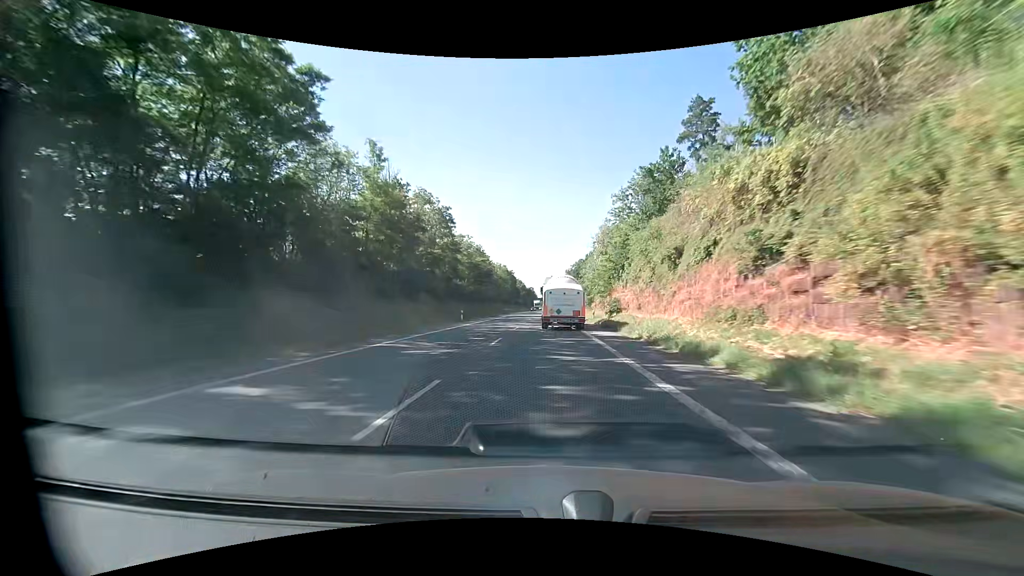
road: primary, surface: asphalt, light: Day
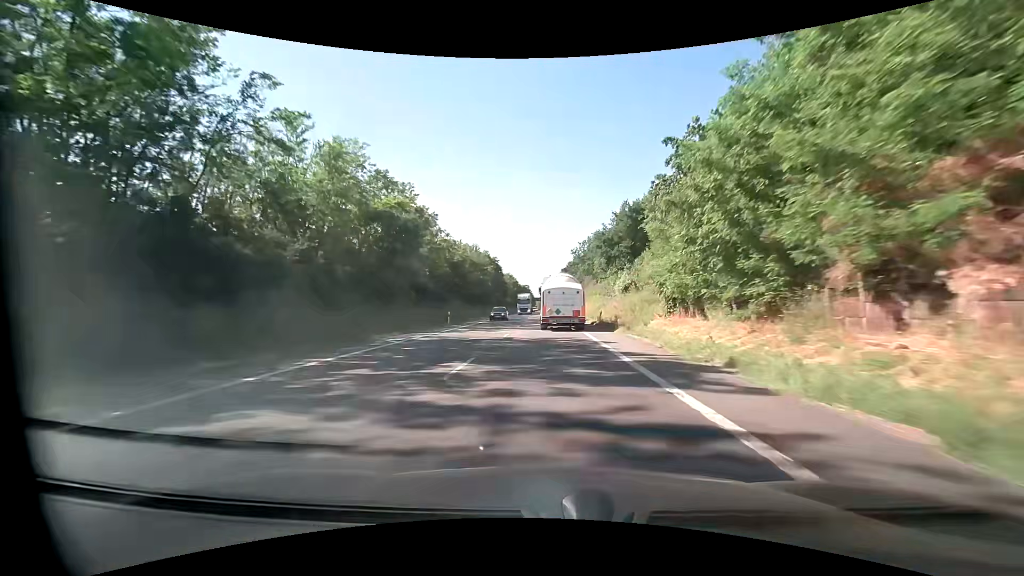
(0.0, +55.6) m; 0°
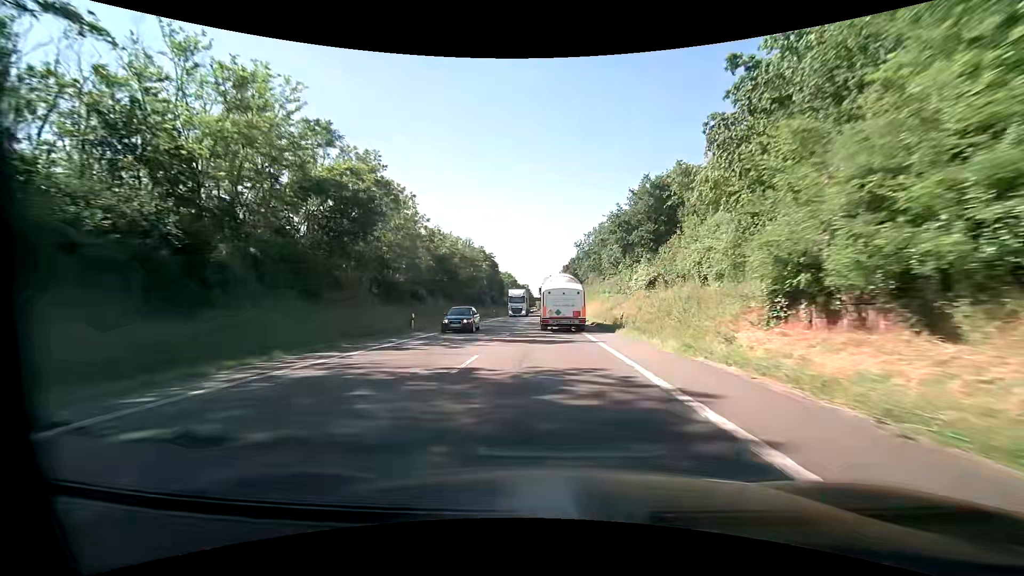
(0.0, +11.1) m; 0°
(0, +10) (0, +20) (0, +30) (0, +40) (0, +50) (0, +60) (0, +70) (0, +80) (0, +90) (0, +100) m
